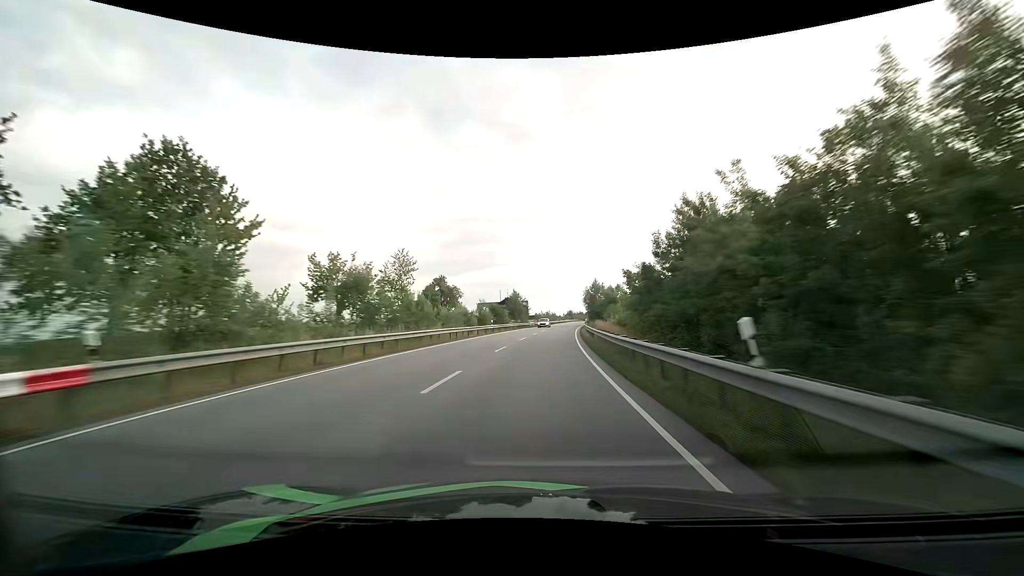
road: primary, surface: asphalt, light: Day
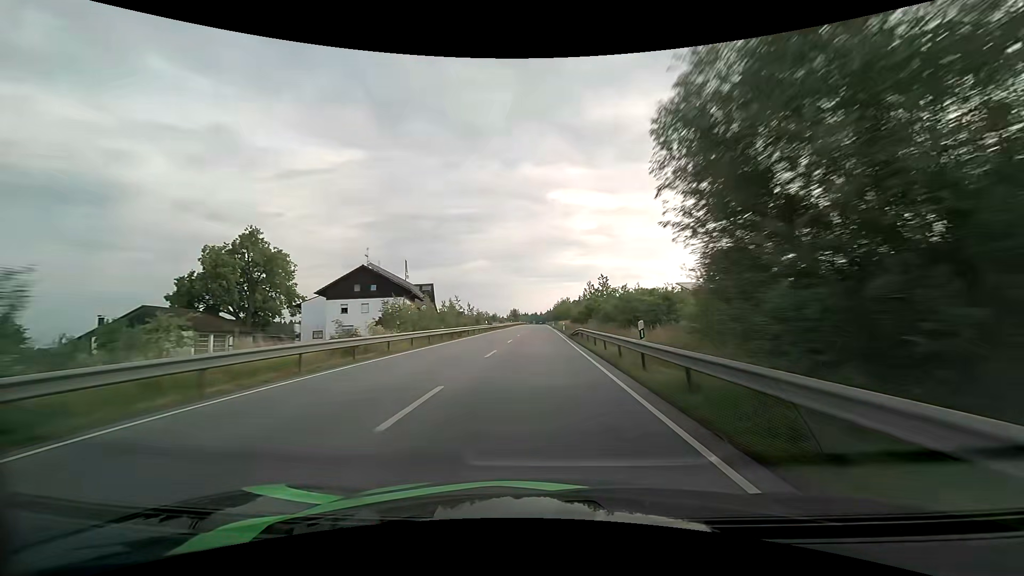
(+5.9, +85.4) m; +7°
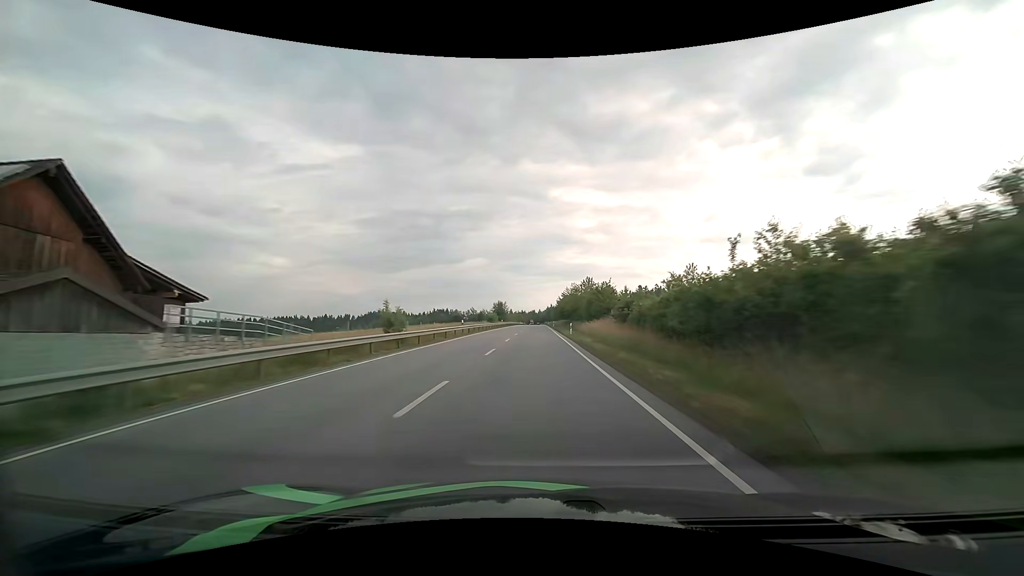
(+0.6, +70.1) m; 0°
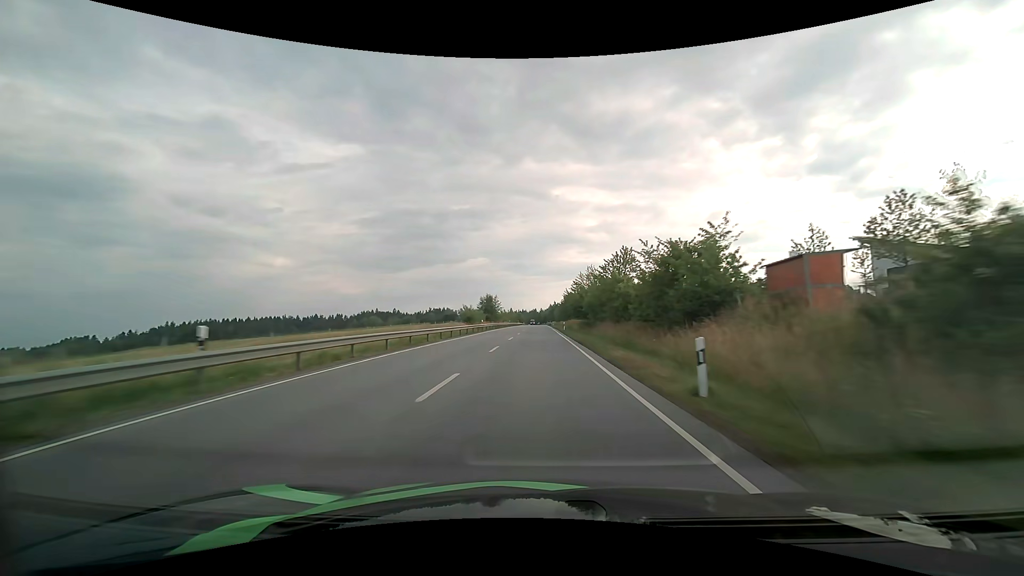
(0.0, +34.3) m; 0°
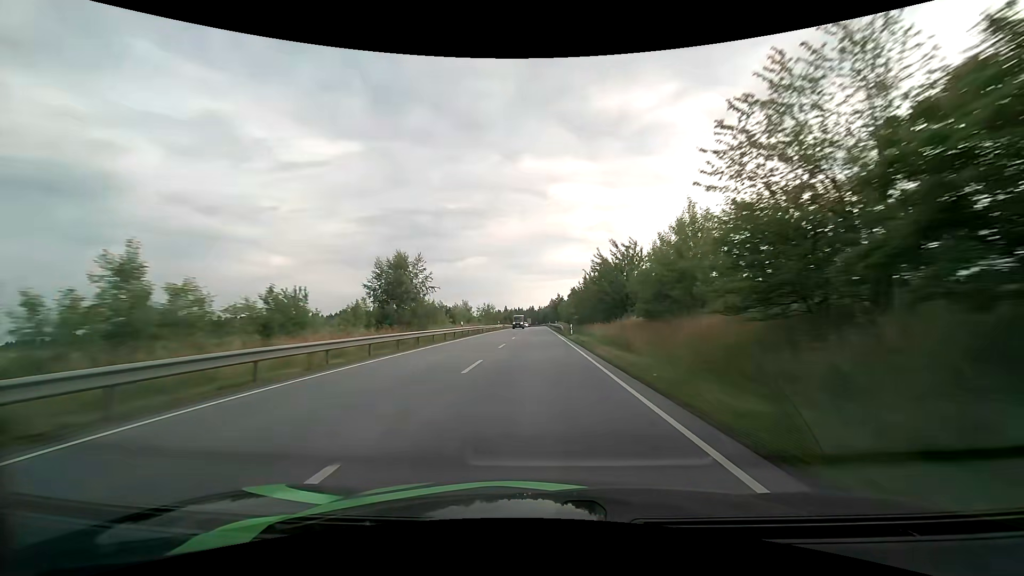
(-0.1, +66.3) m; 0°
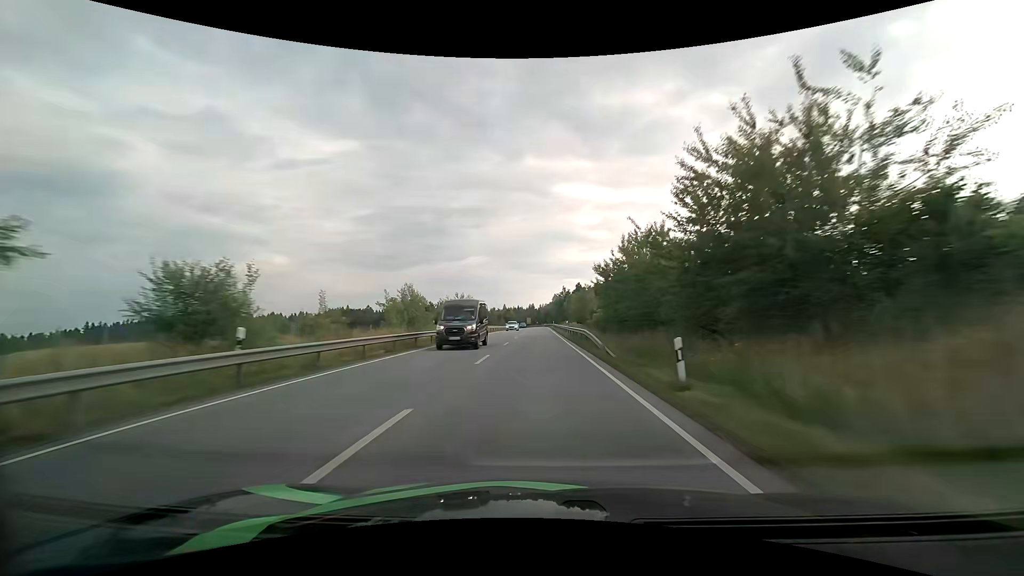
(0.0, +32.7) m; 0°
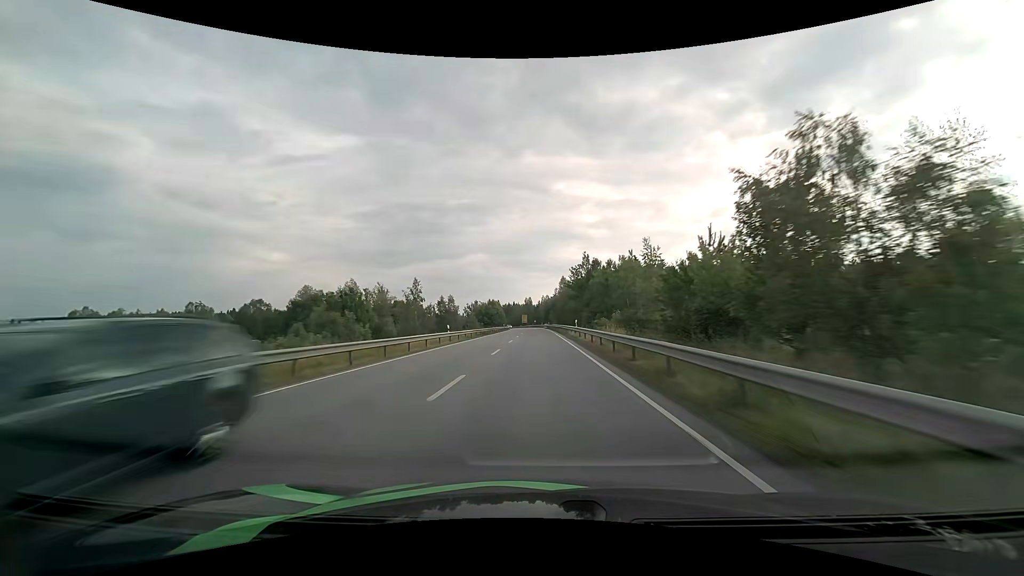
(-0.1, +66.2) m; 0°
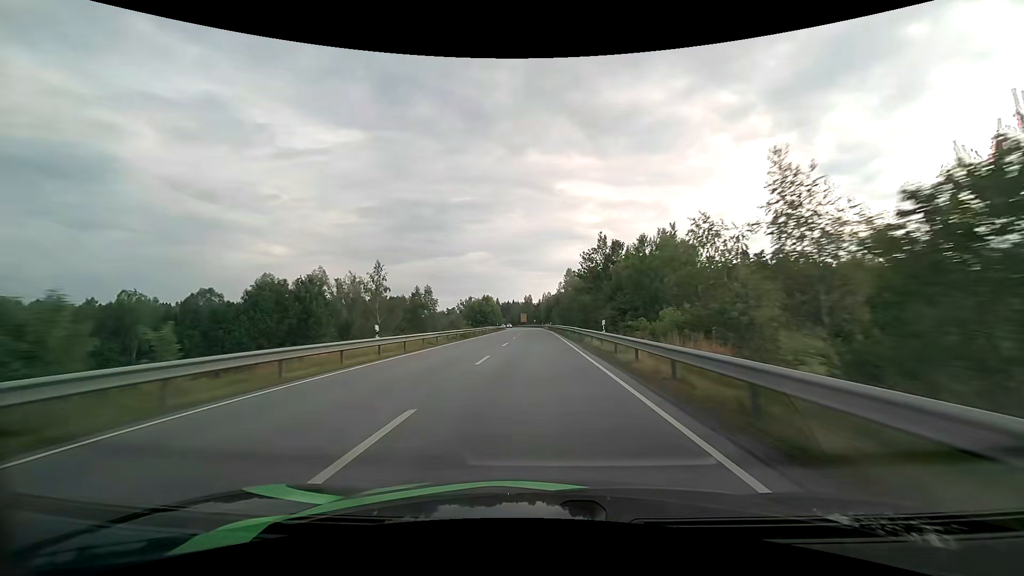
(0.0, +16.7) m; 0°
(0, +10) (0, +20) (0, +30) (0, +40) (0, +50) (0, +60) (0, +70) (0, +80) (-1, +90) (-1, +100) m
